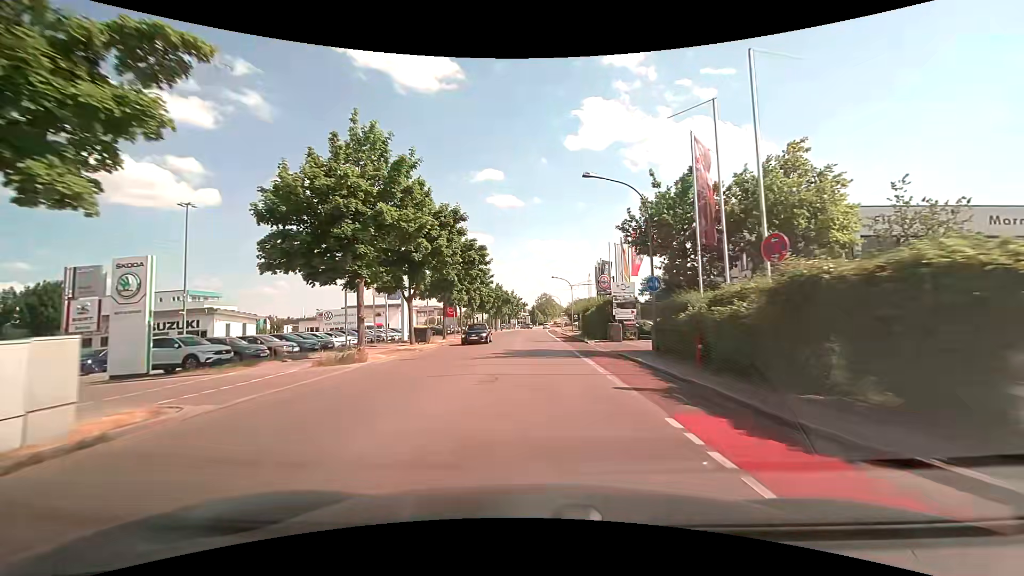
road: tertiary_link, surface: asphalt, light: Day
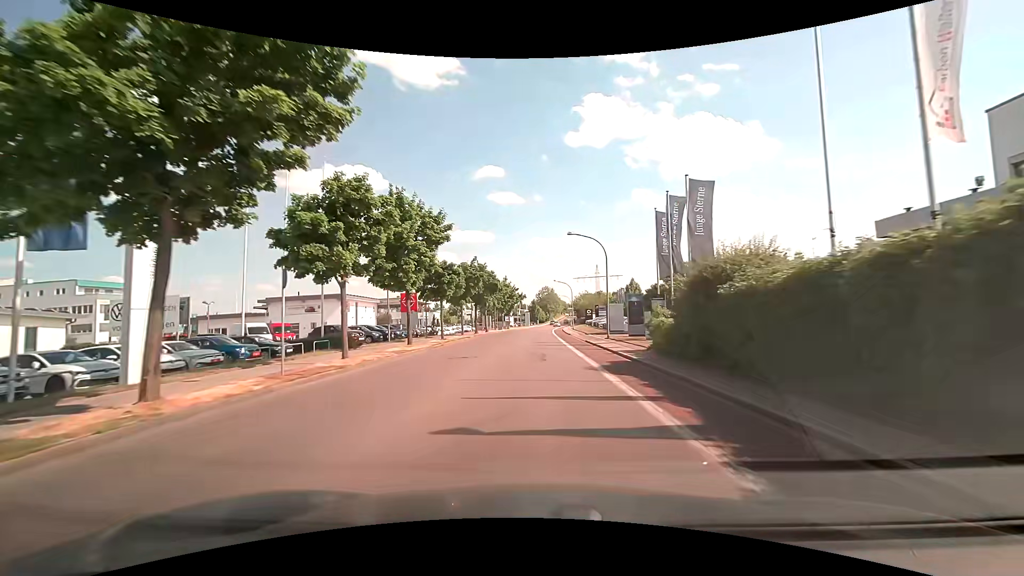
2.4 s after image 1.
(+0.1, +30.9) m; +1°
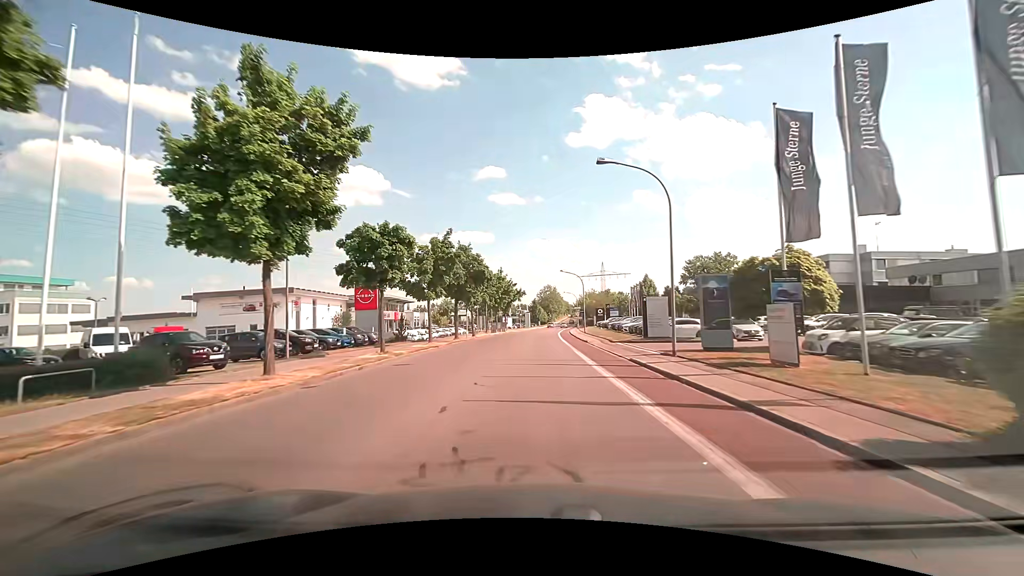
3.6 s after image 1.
(-0.2, +15.5) m; -1°
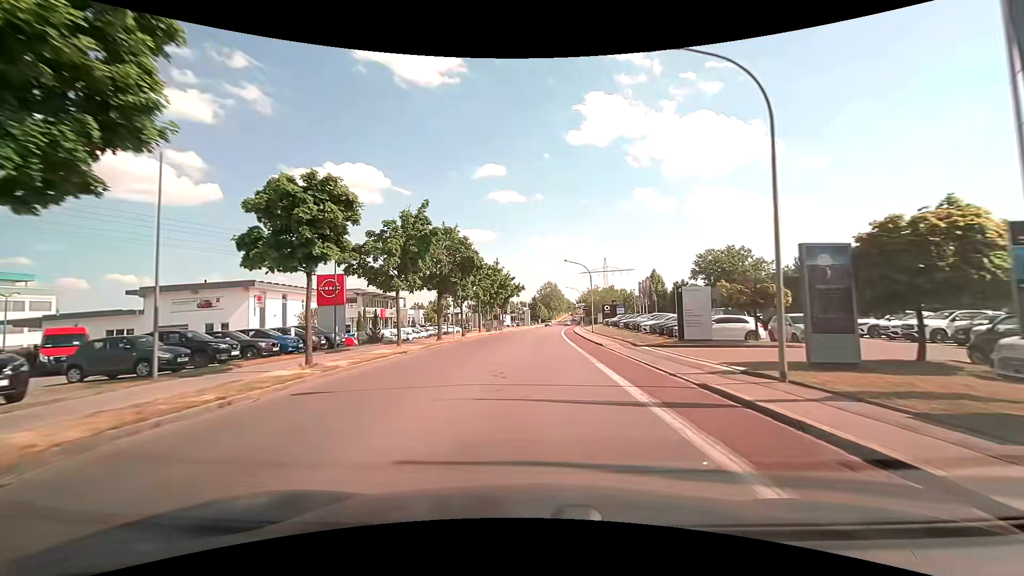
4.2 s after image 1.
(0.0, +7.7) m; 0°
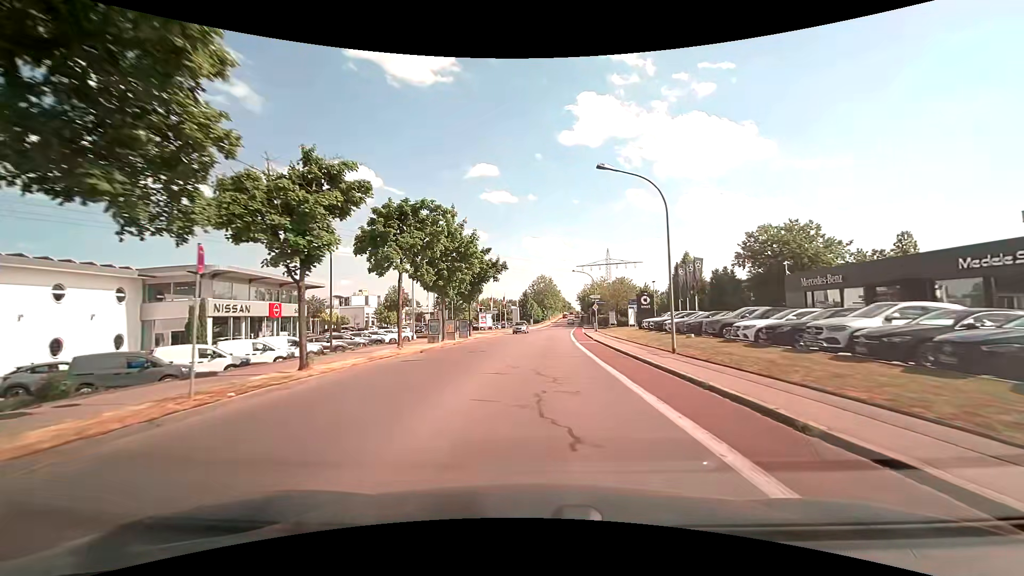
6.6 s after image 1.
(+0.1, +30.5) m; +1°
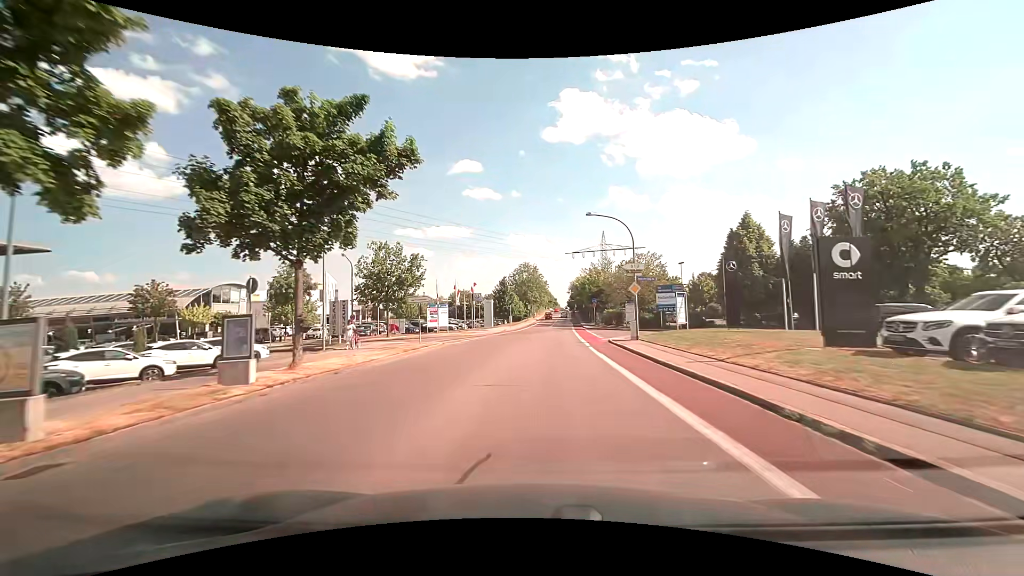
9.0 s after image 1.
(+0.6, +30.6) m; +2°
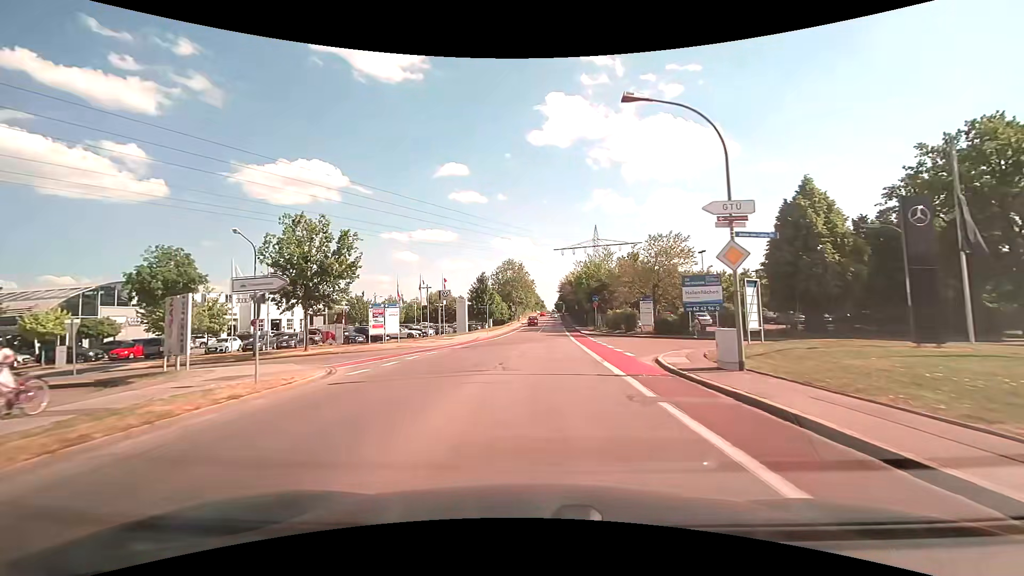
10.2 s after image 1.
(+0.3, +15.4) m; +2°
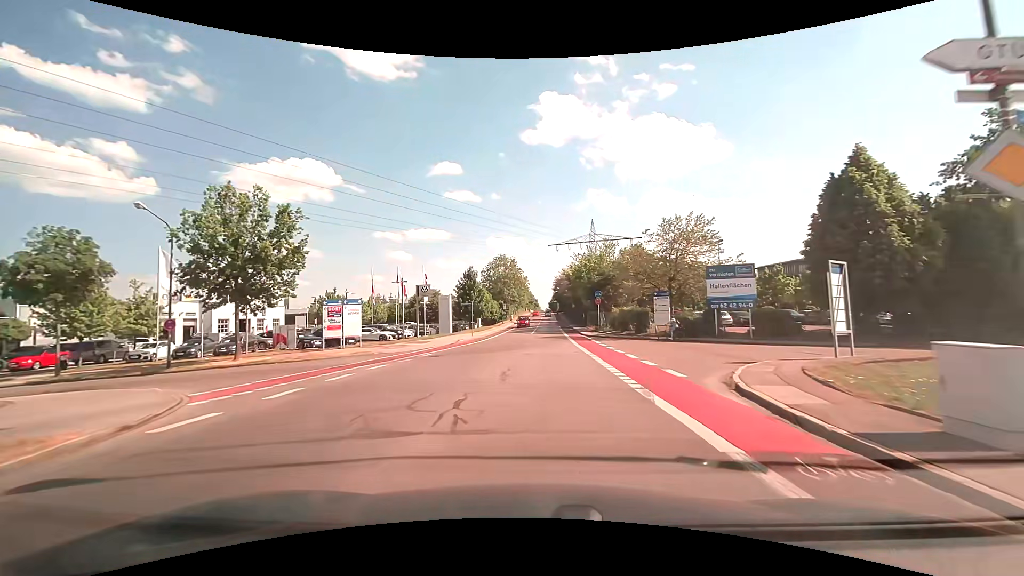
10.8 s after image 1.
(+0.1, +7.5) m; +1°
(0, +10) (0, +20) (+1, +30) (+1, +40) (+1, +50) (+1, +60) (+1, +70) (+2, +80) (+2, +90) (+2, +100) m
